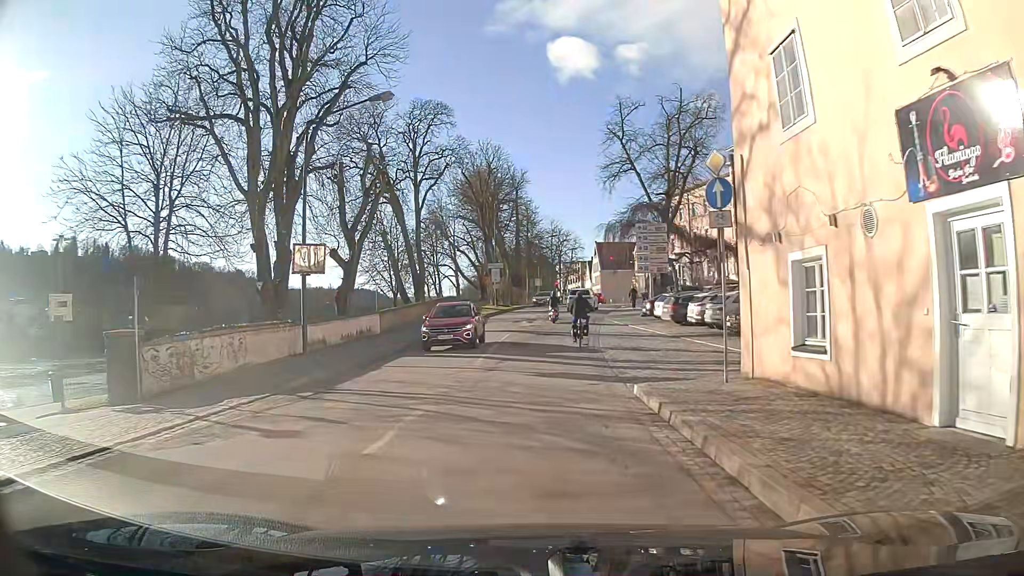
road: primary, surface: asphalt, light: Day
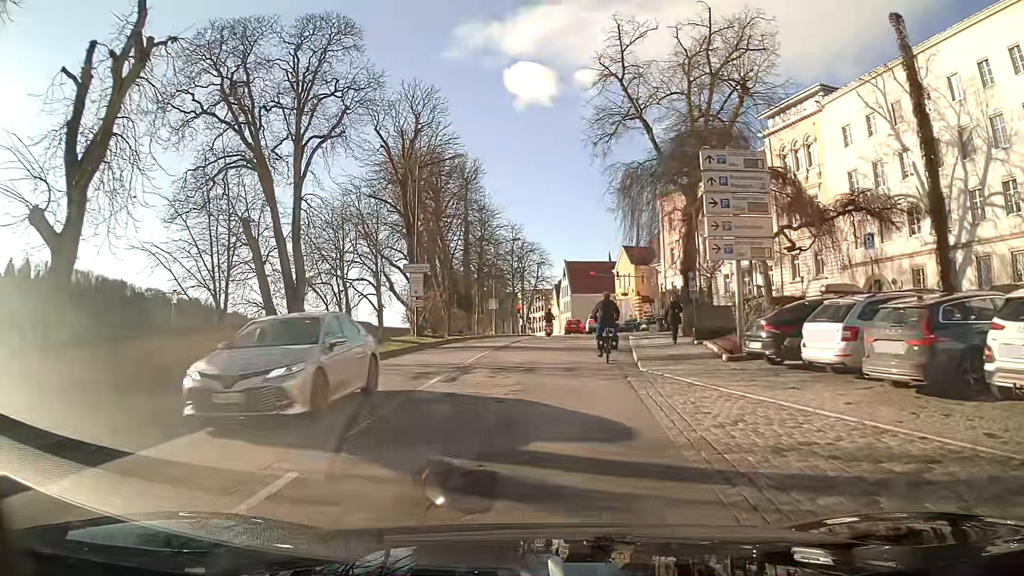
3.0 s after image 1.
(+0.6, +23.2) m; +3°
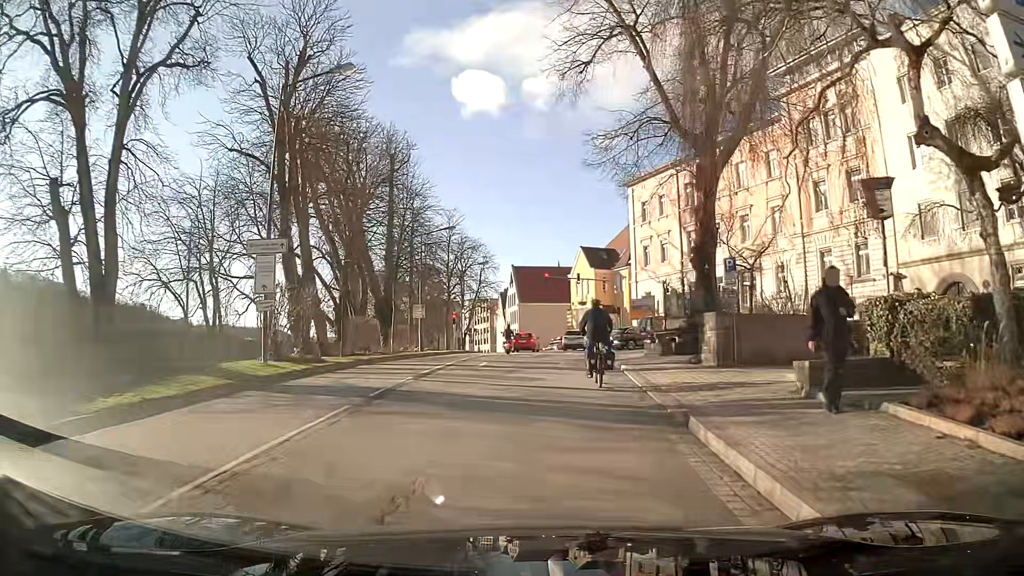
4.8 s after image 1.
(+0.7, +13.7) m; +5°
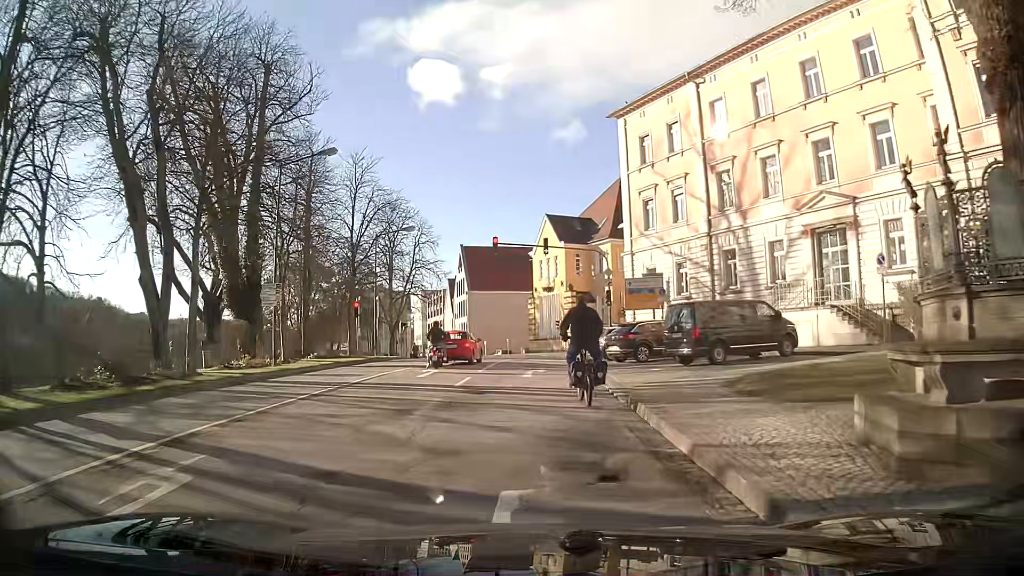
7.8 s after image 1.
(+0.6, +19.5) m; +2°
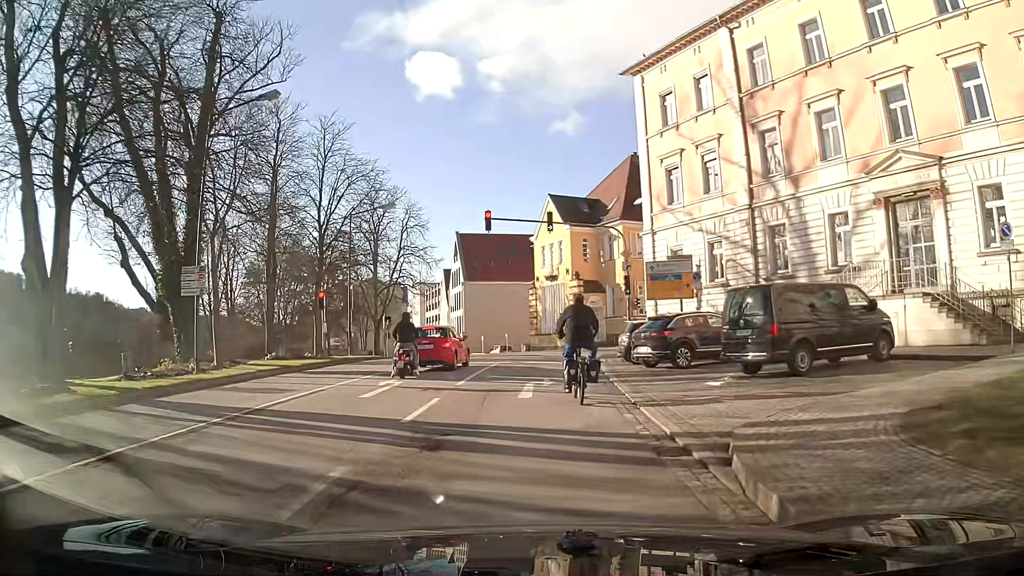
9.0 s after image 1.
(0.0, +6.5) m; 0°
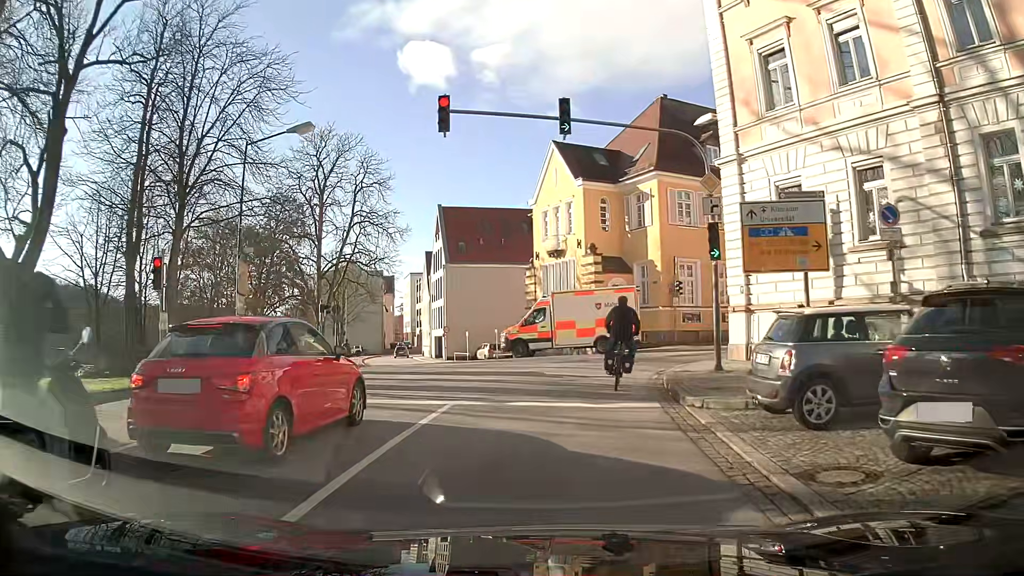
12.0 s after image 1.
(+0.1, +14.5) m; 0°
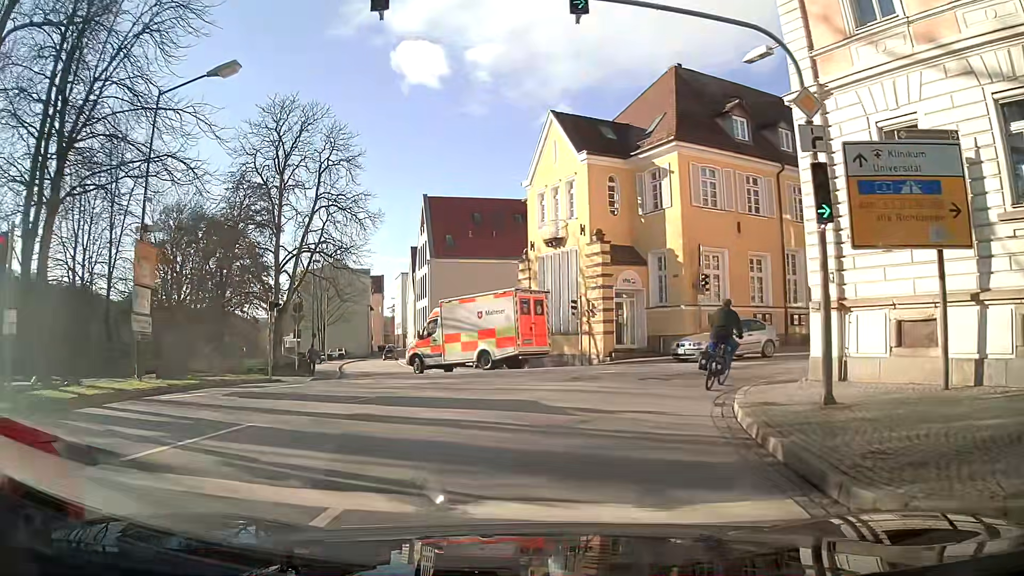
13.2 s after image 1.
(+0.1, +6.3) m; +1°
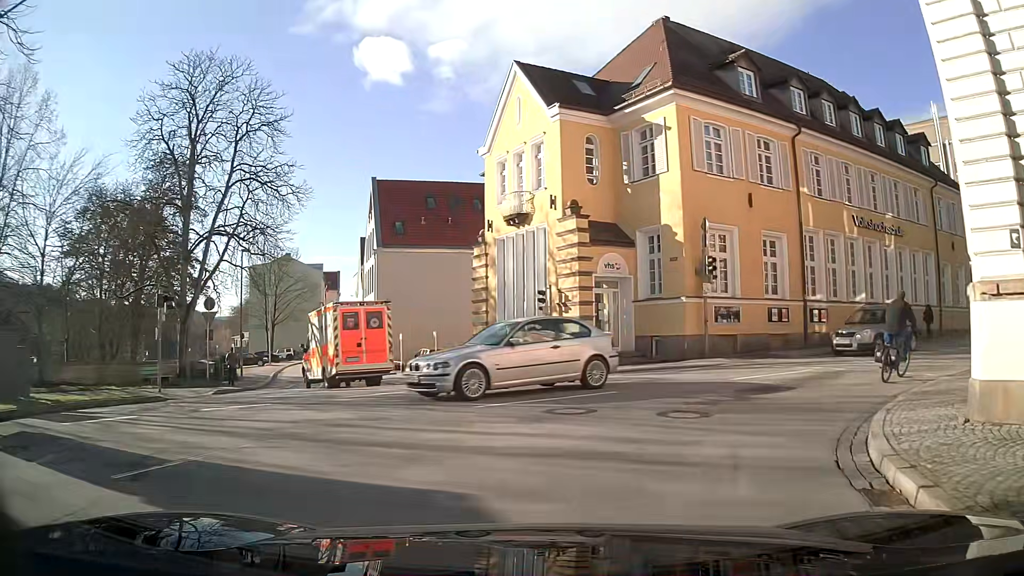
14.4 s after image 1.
(+0.2, +6.5) m; +6°
(+2, +10) (+9, +17) (+18, +22) (+26, +28) (+34, +33) (+43, +38) (+51, +44) (+60, +49) (+68, +54) (+77, +60) m
